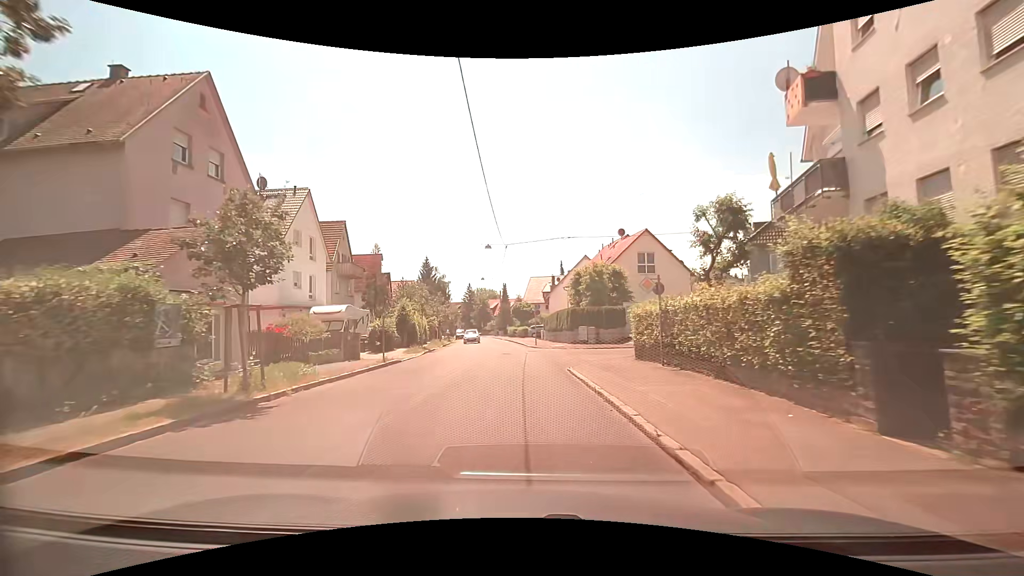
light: Day
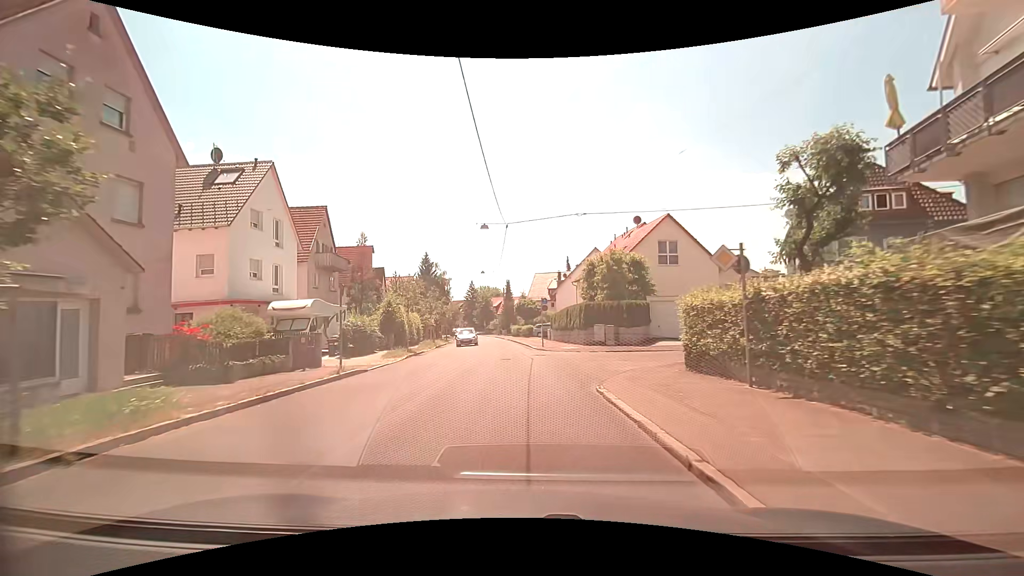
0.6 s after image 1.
(0.0, +5.9) m; -1°
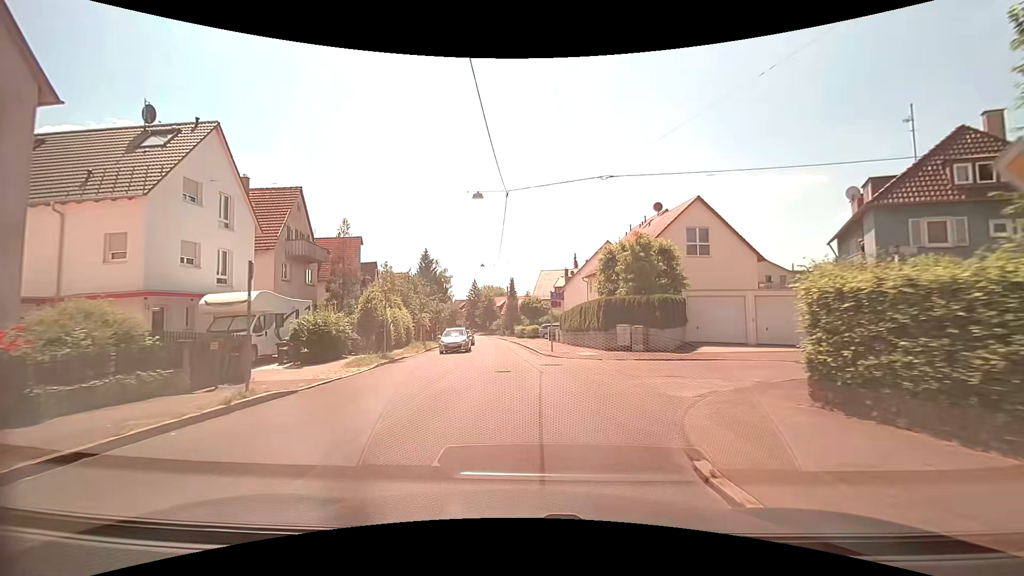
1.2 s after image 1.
(0.0, +6.1) m; 0°
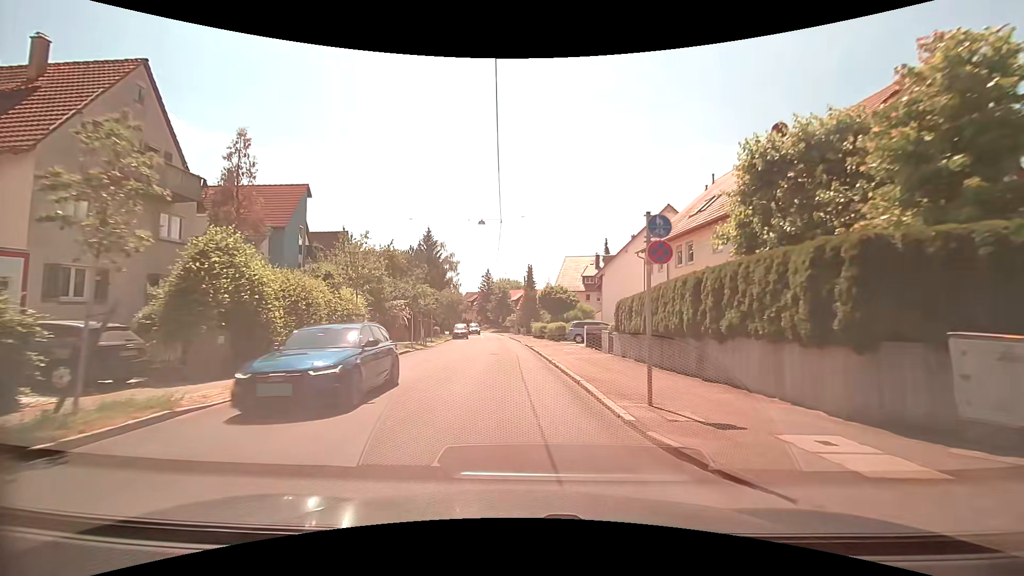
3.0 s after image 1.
(-0.4, +17.9) m; -2°
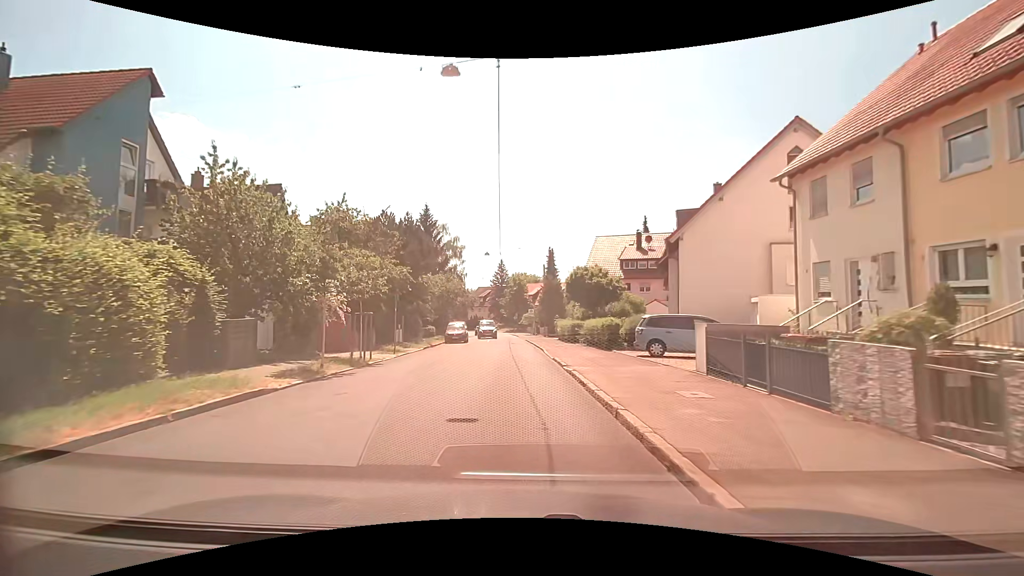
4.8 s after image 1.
(-0.3, +17.2) m; -2°
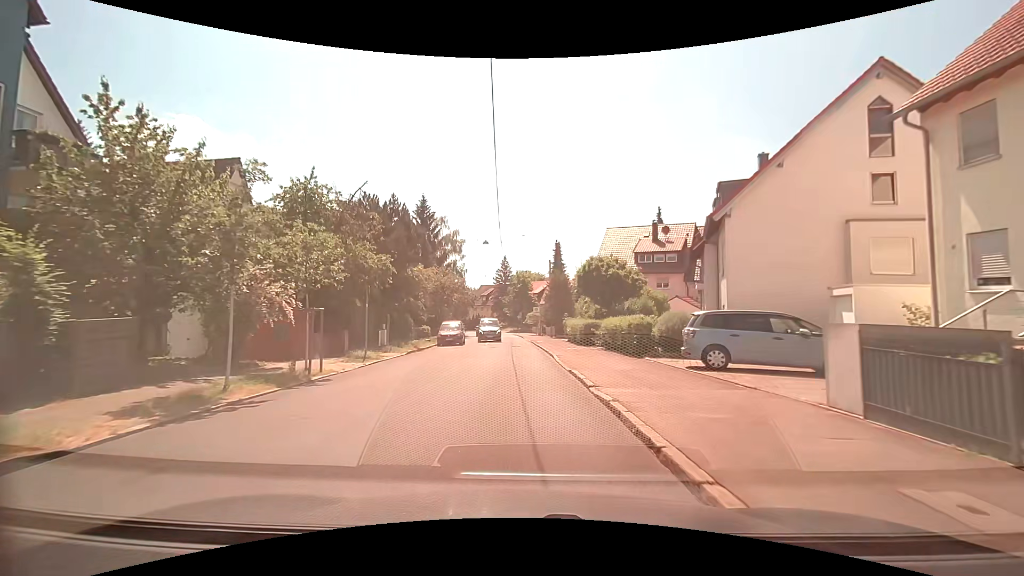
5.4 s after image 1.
(-0.1, +5.4) m; -1°
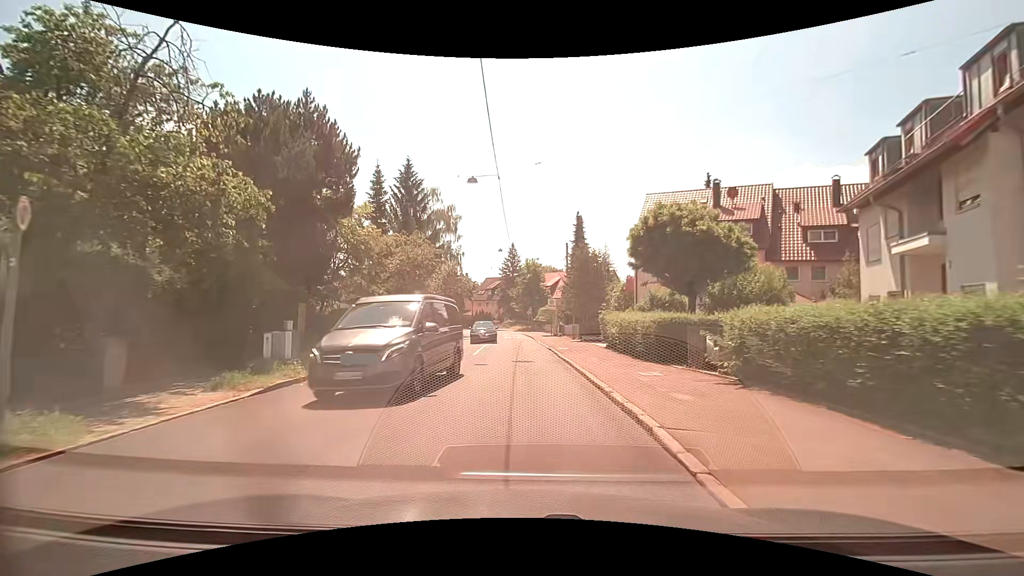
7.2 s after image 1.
(-0.2, +14.6) m; -1°
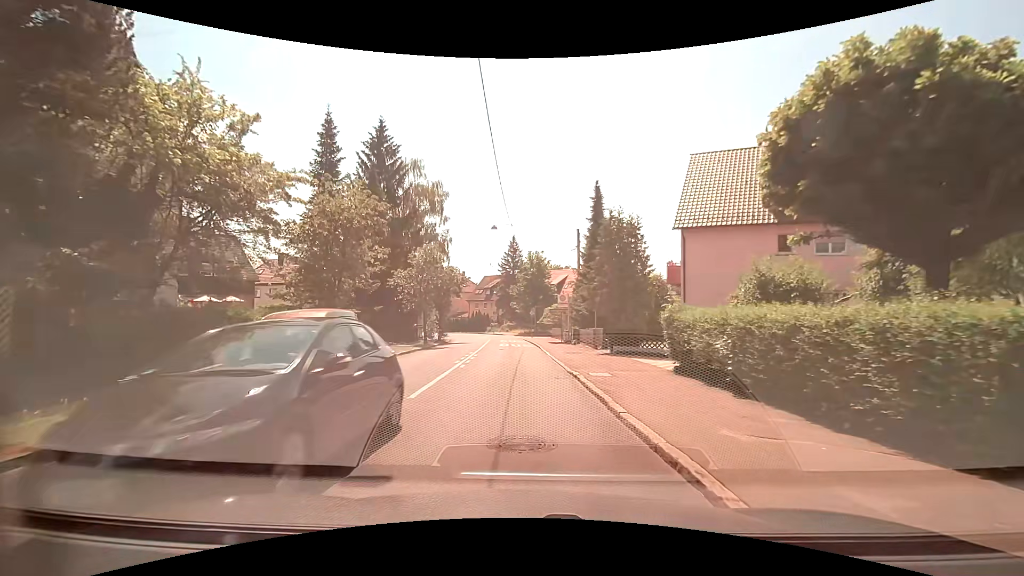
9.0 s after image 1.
(-0.1, +11.4) m; -2°
(0, +10) (0, +20) (0, +30) (0, +40) (0, +50) (-1, +60) (-3, +70) (-7, +79) (-12, +88) (-18, +95) m
